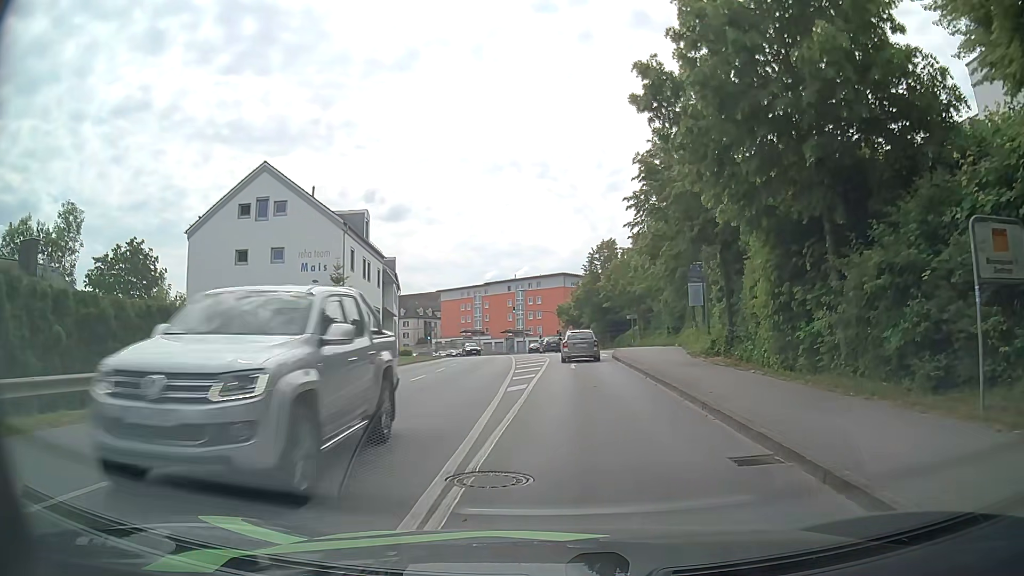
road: tertiary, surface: asphalt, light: Day
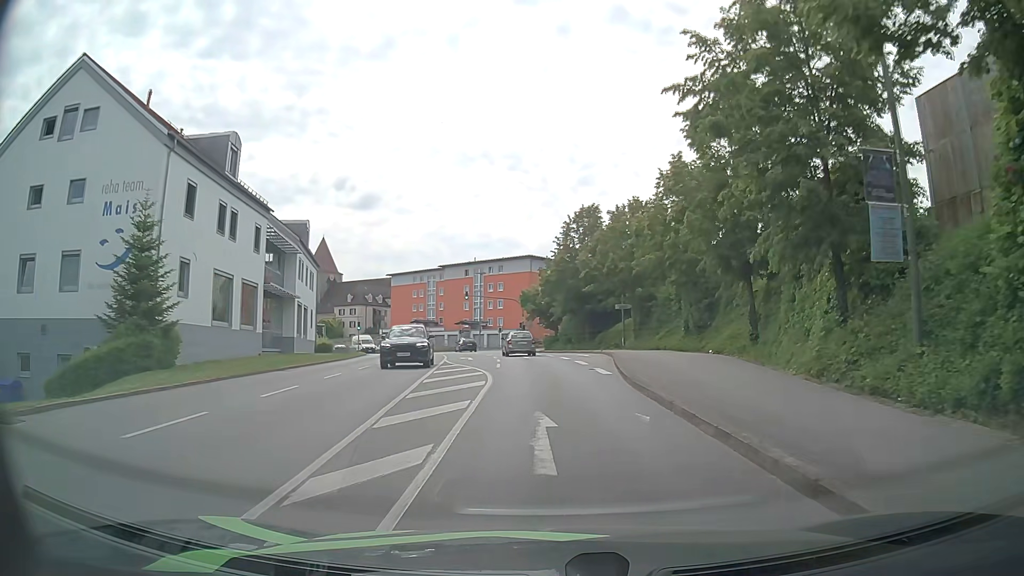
(+0.6, +19.2) m; +4°
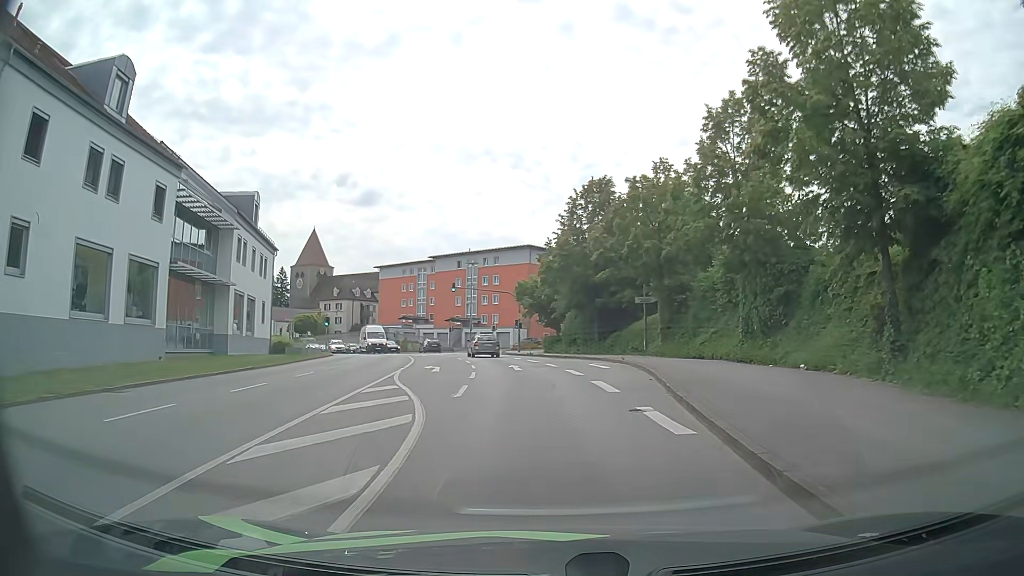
(0.0, +11.0) m; 0°
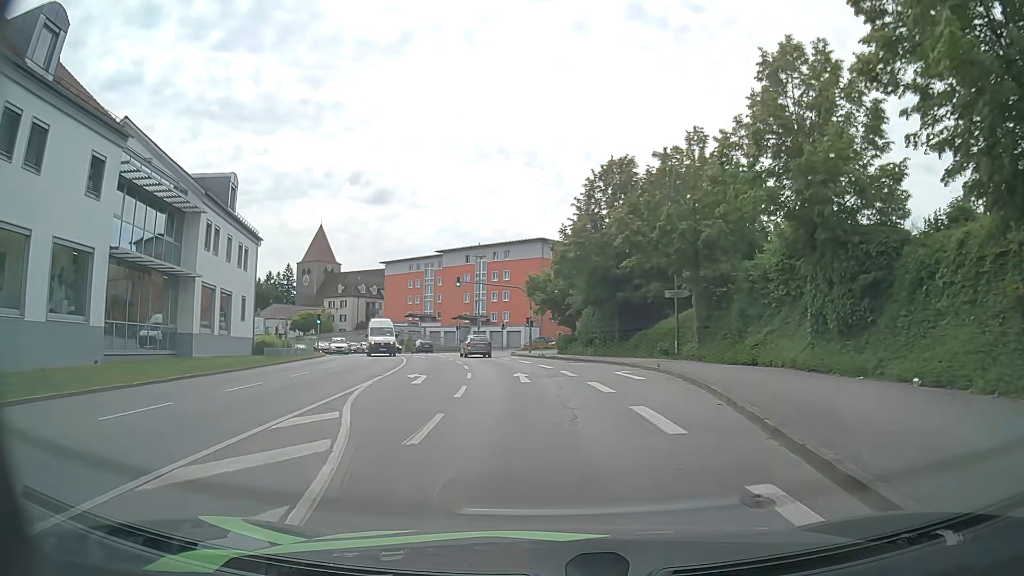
(0.0, +5.7) m; -1°
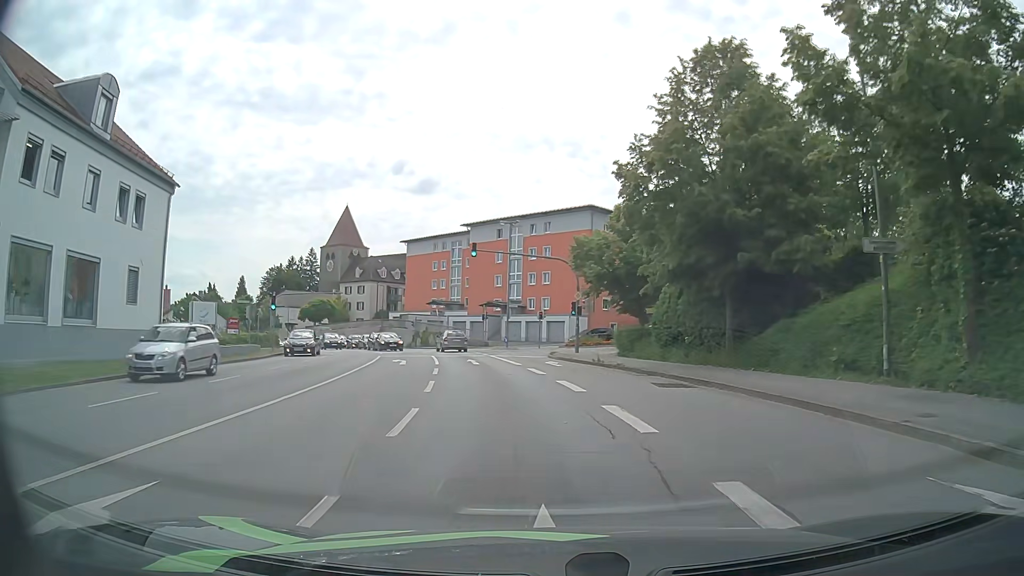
(-0.5, +17.8) m; -3°
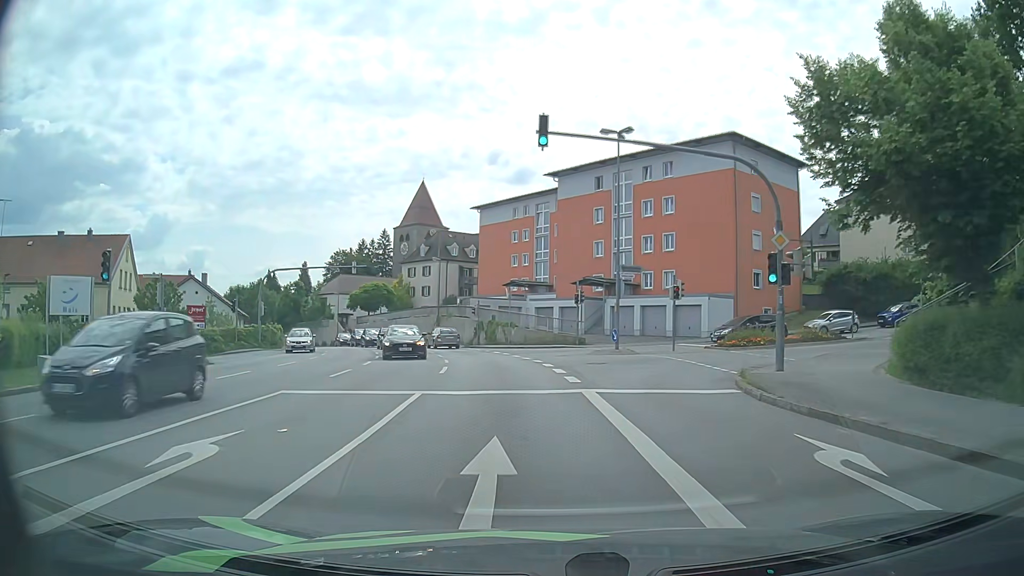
(-1.7, +23.4) m; -8°
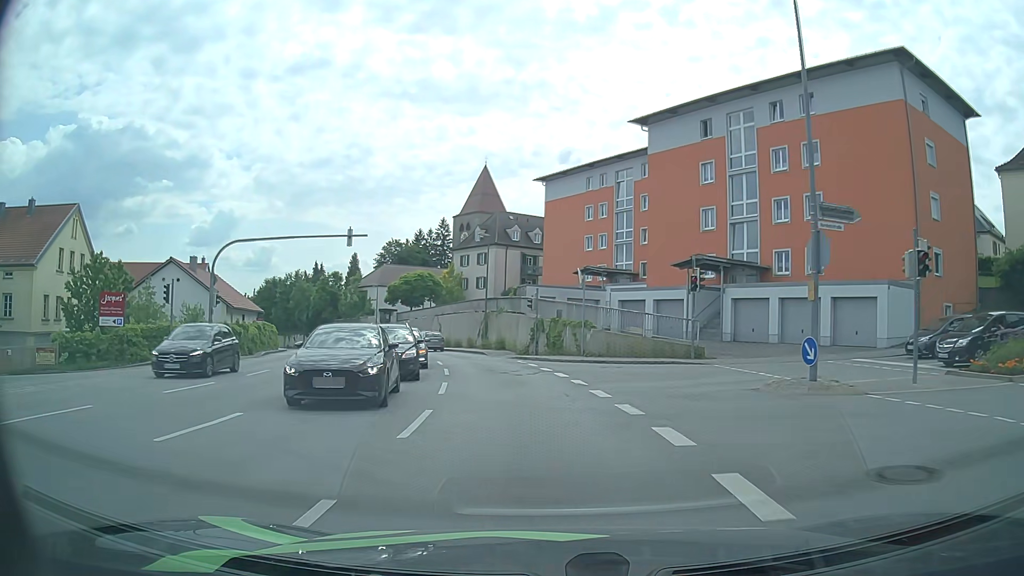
(-0.9, +16.4) m; -6°
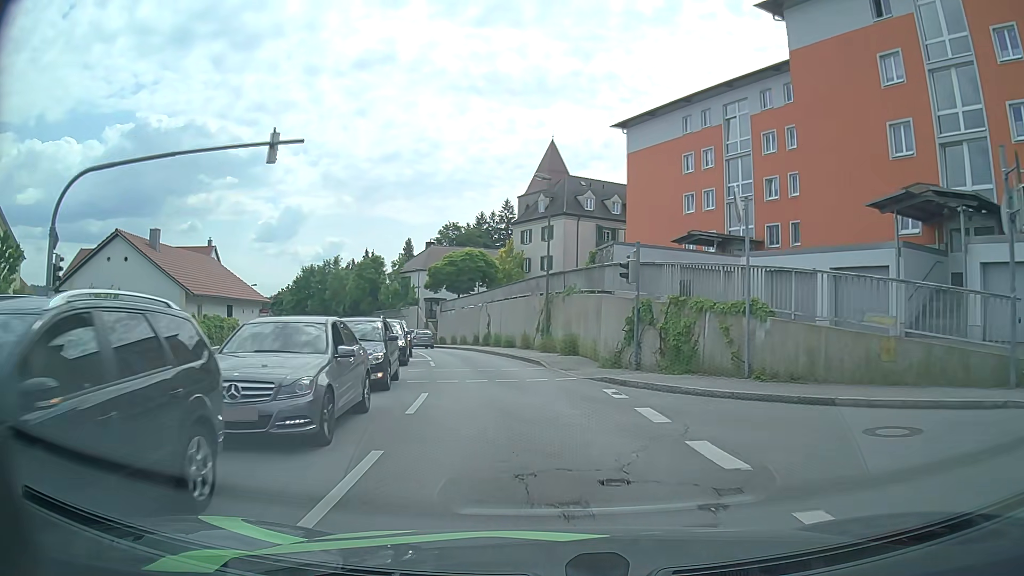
(-0.8, +16.4) m; -6°
(0, +10) (-1, +20) (-3, +30) (-6, +39) (-9, +49) (-12, +58) (-16, +67) (-21, +76) (-27, +85) (-33, +93) m
